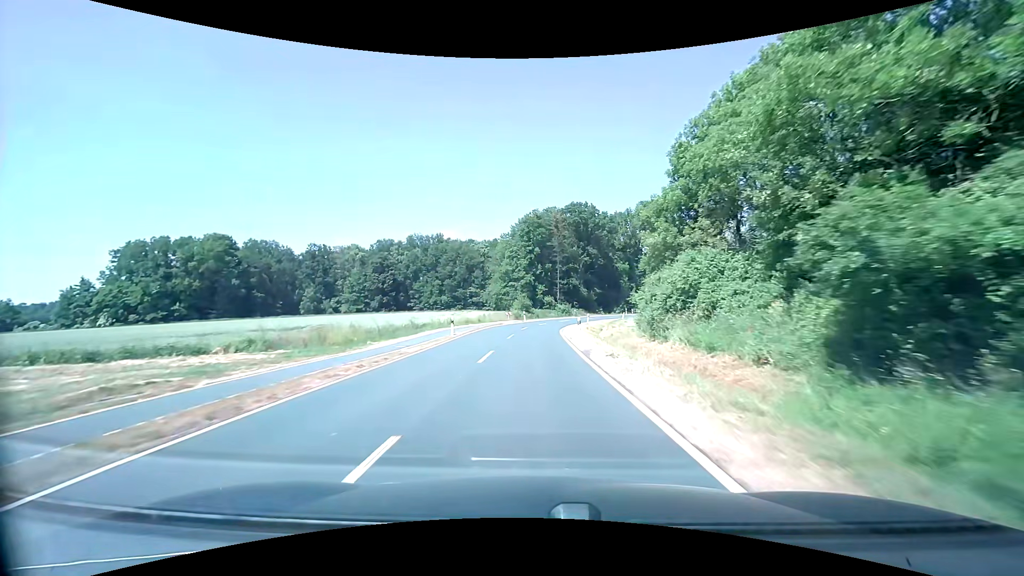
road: tertiary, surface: asphalt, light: Day
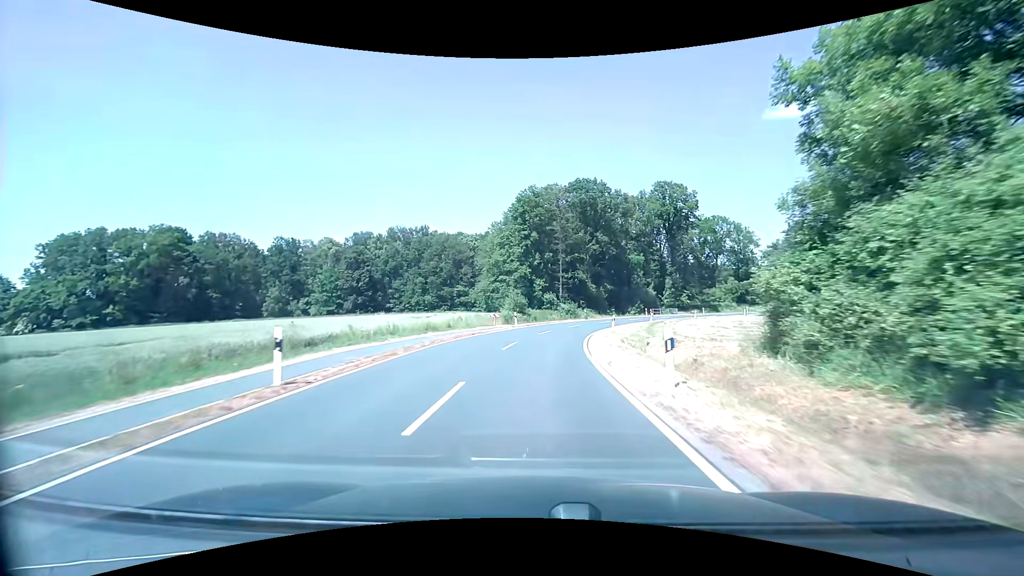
(+0.1, +19.9) m; +1°
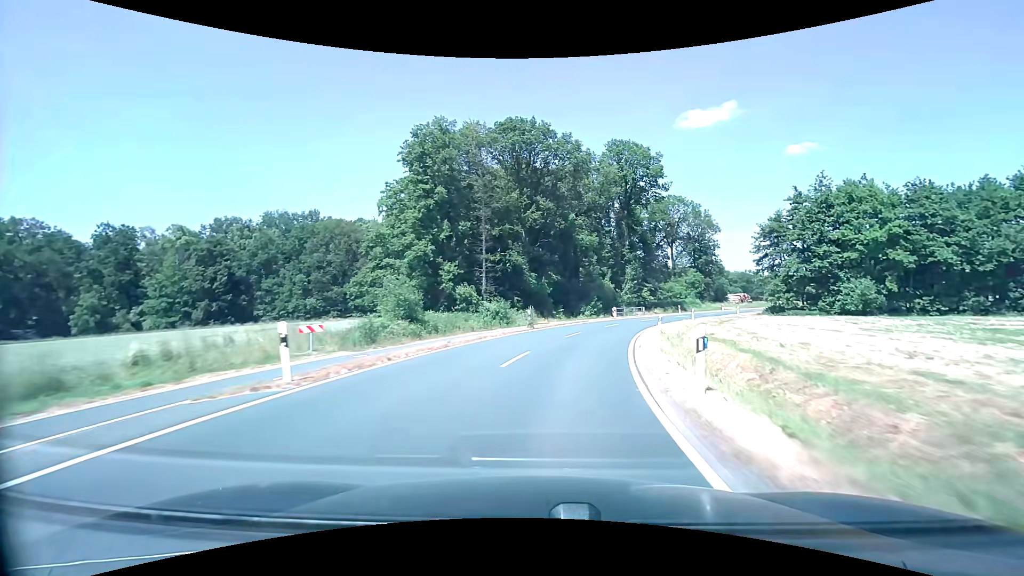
(+1.6, +29.1) m; +8°
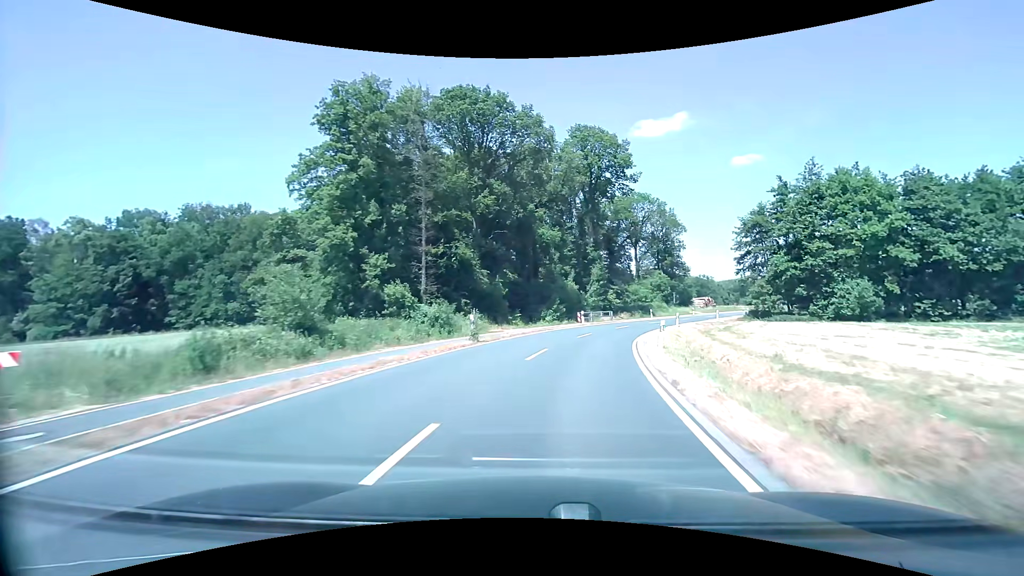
(+0.4, +9.5) m; +5°
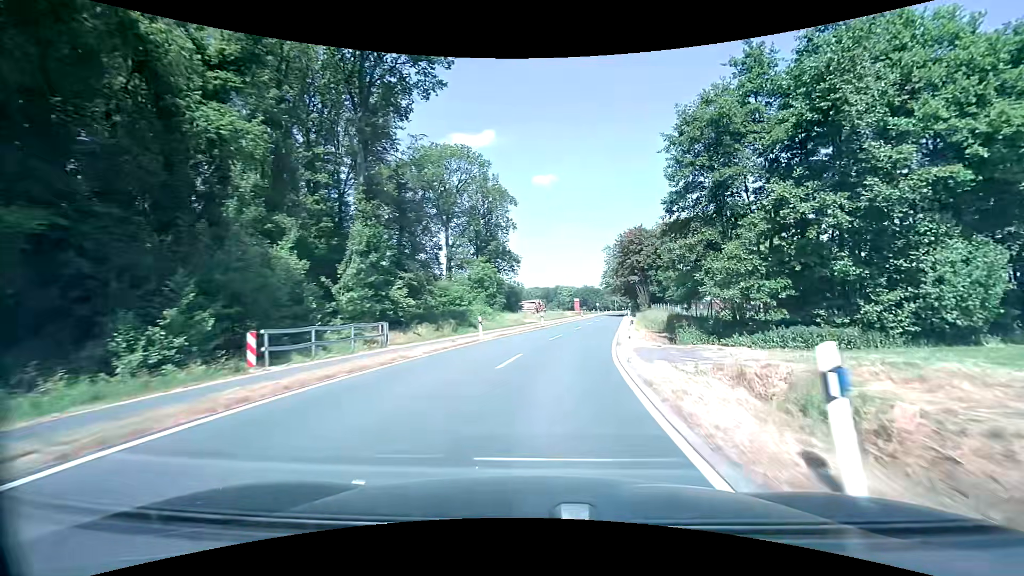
(+6.7, +36.0) m; +21°
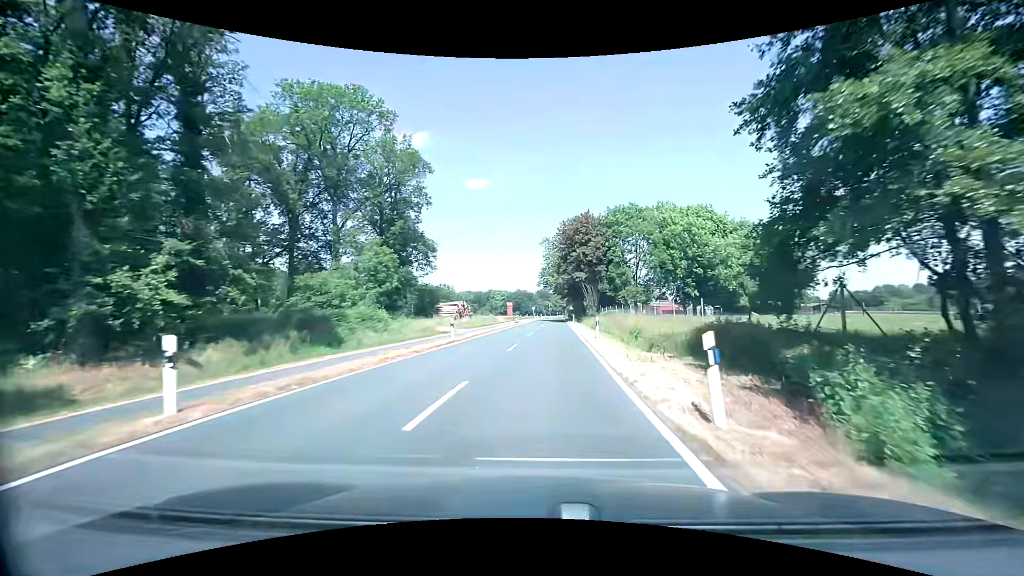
(+1.3, +17.8) m; +8°
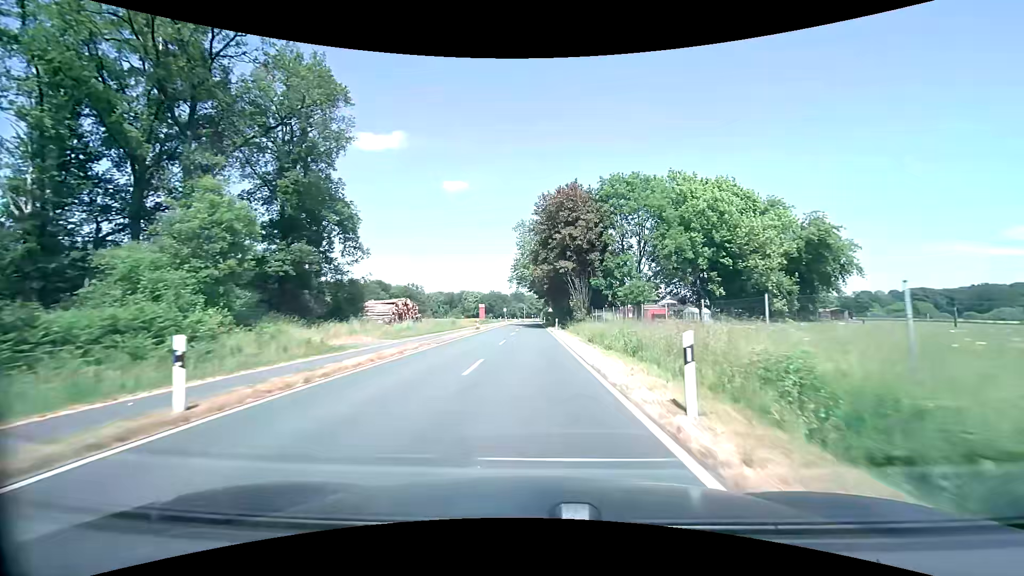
(+0.5, +18.4) m; +3°
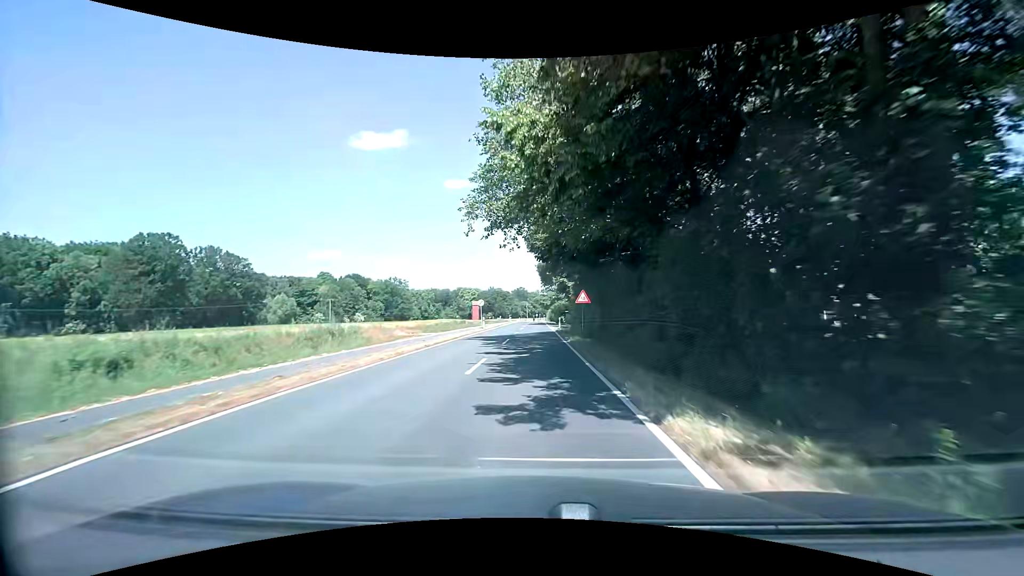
(-0.5, +48.3) m; -1°
(0, +10) (0, +20) (0, +30) (0, +40) (0, +50) (0, +60) (0, +70) (0, +80) (0, +90) (0, +100) m
